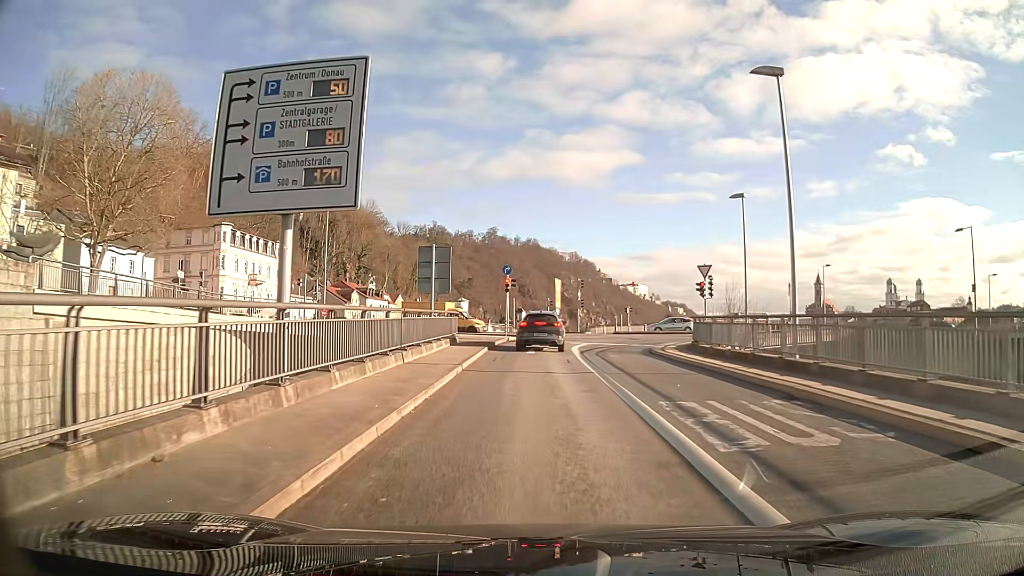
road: primary_link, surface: asphalt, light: Day
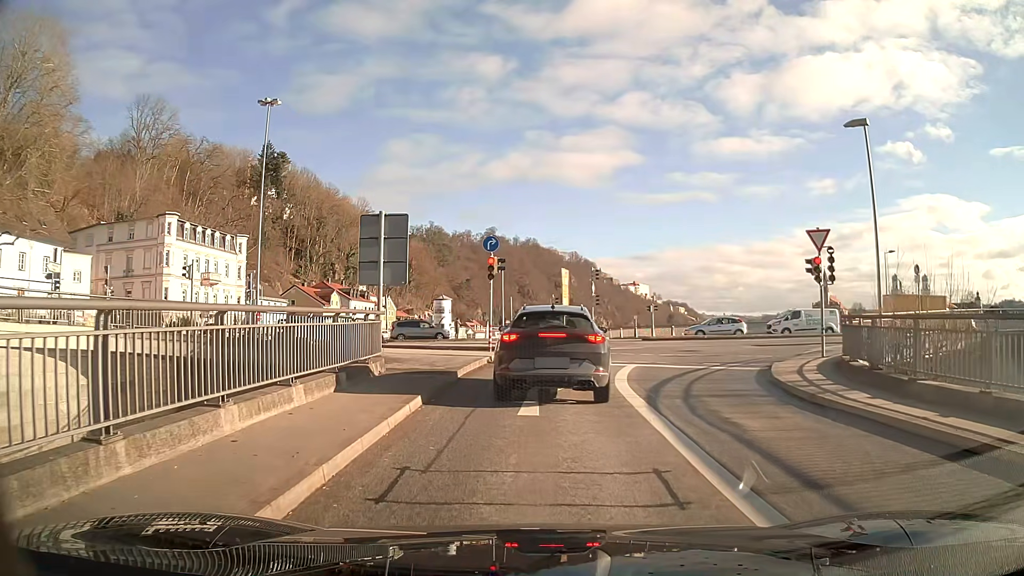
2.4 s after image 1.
(0.0, +14.2) m; 0°
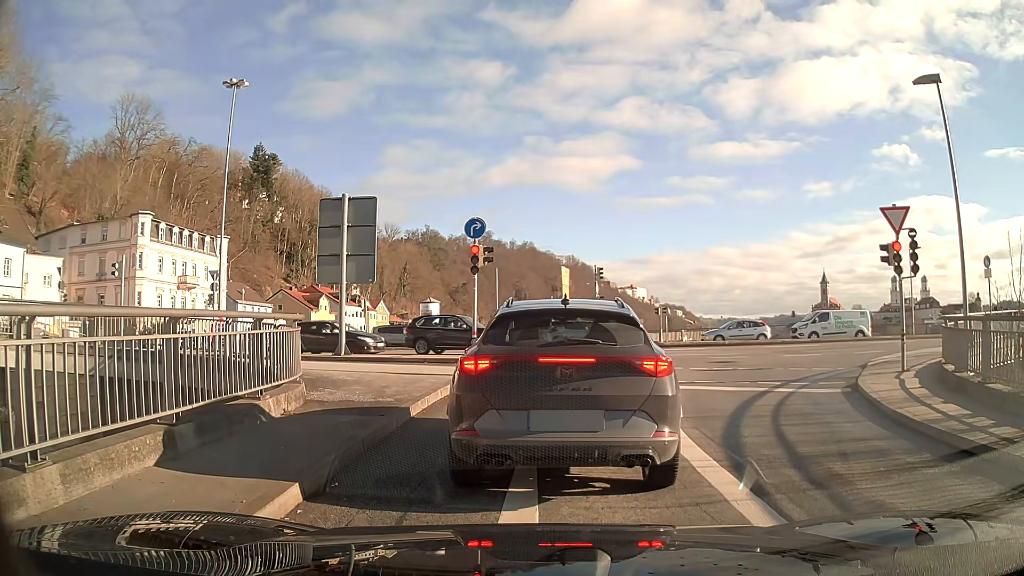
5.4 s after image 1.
(0.0, +4.9) m; -1°
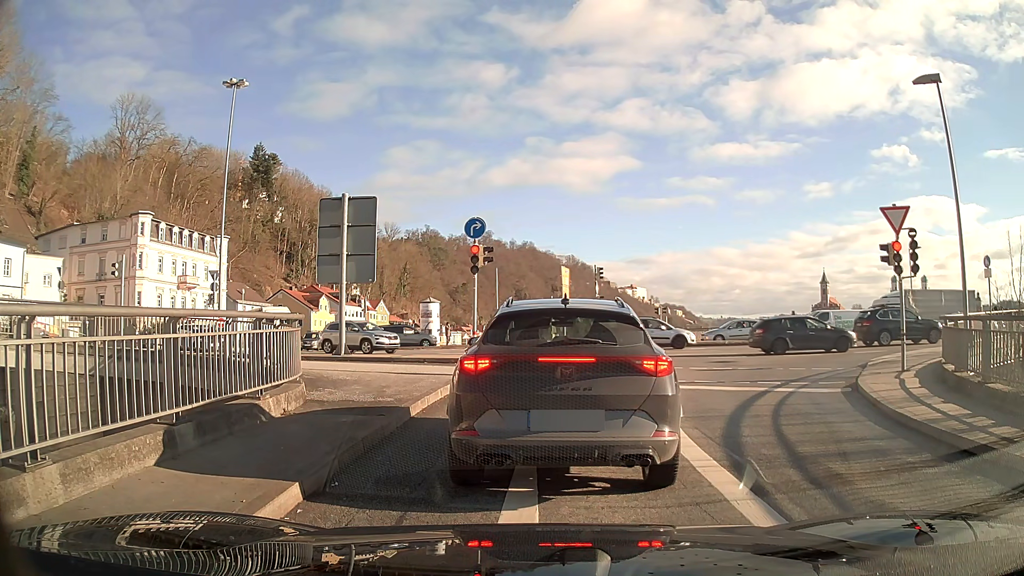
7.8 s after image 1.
(0.0, +0.1) m; 0°
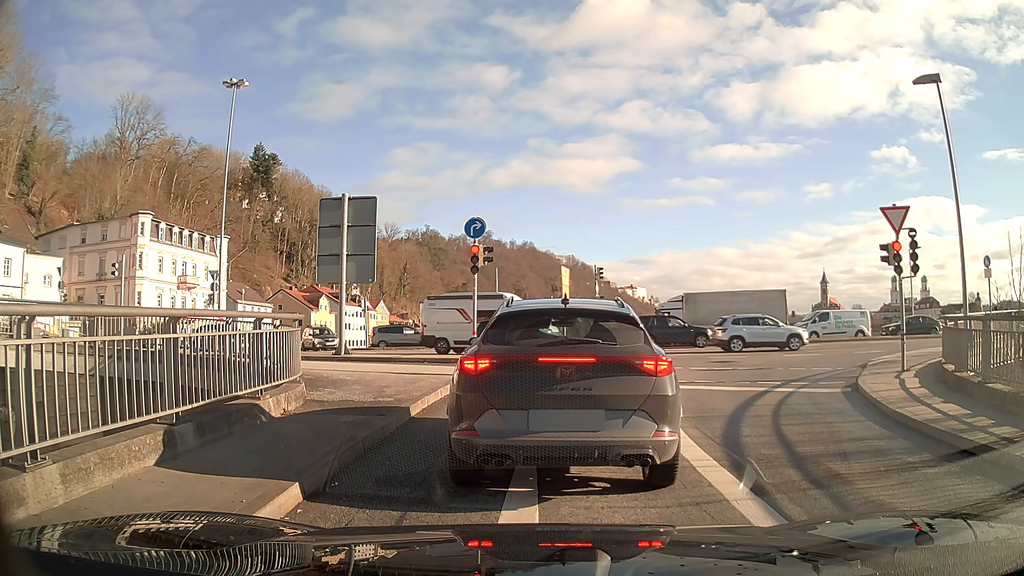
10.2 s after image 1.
(0.0, 0.0) m; 0°
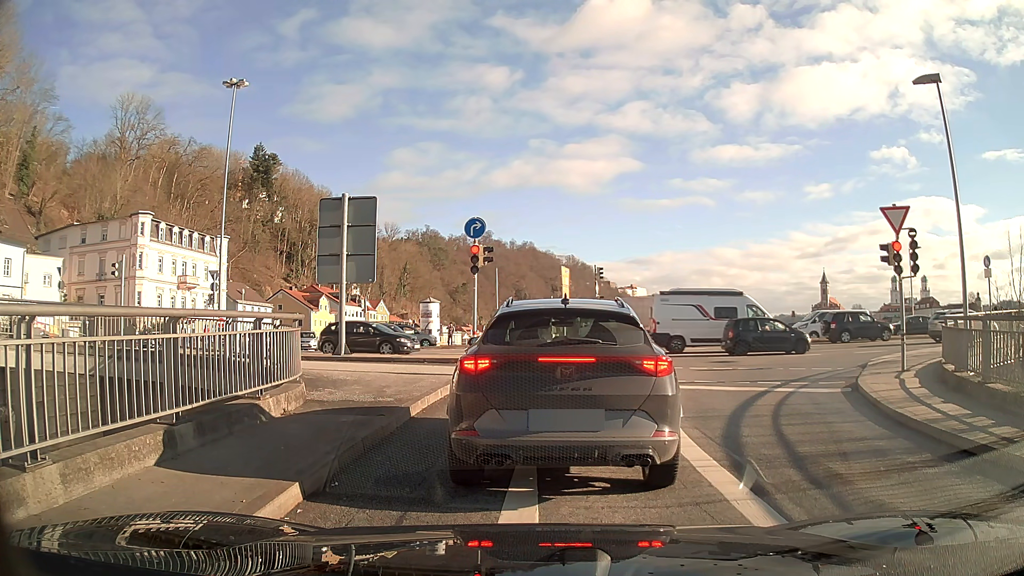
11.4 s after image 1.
(0.0, 0.0) m; 0°
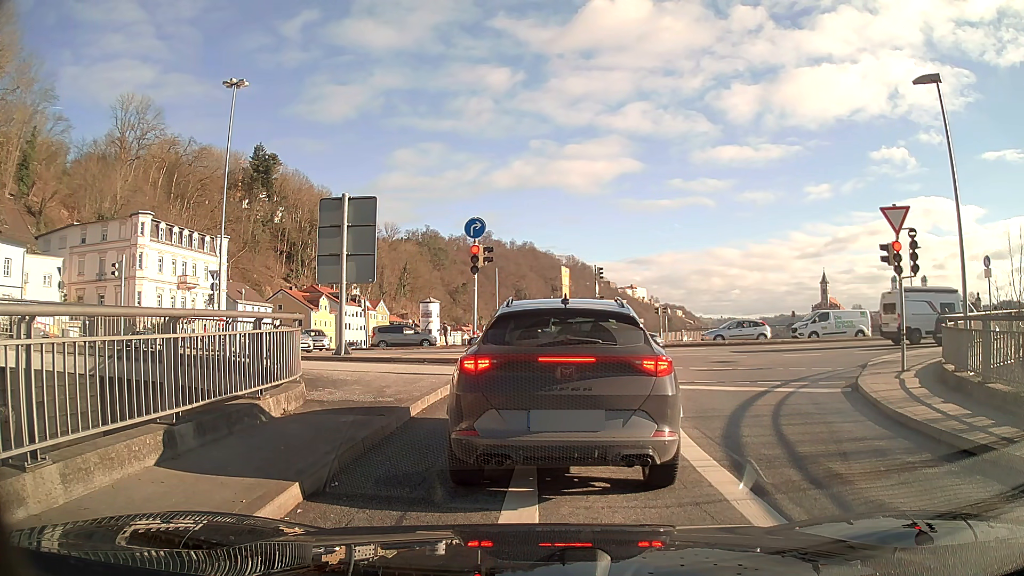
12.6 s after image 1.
(0.0, 0.0) m; 0°
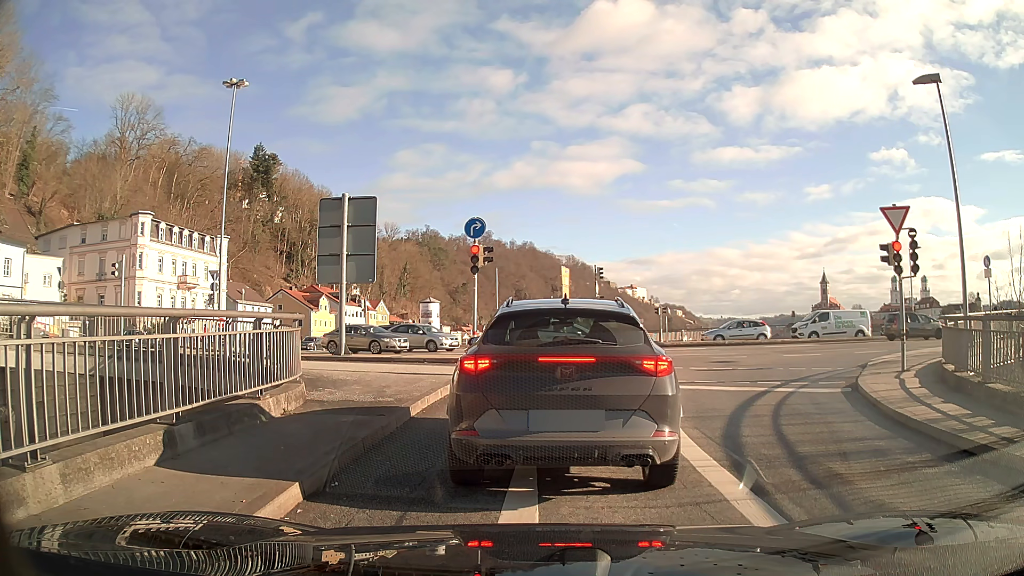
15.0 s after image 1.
(0.0, 0.0) m; 0°
